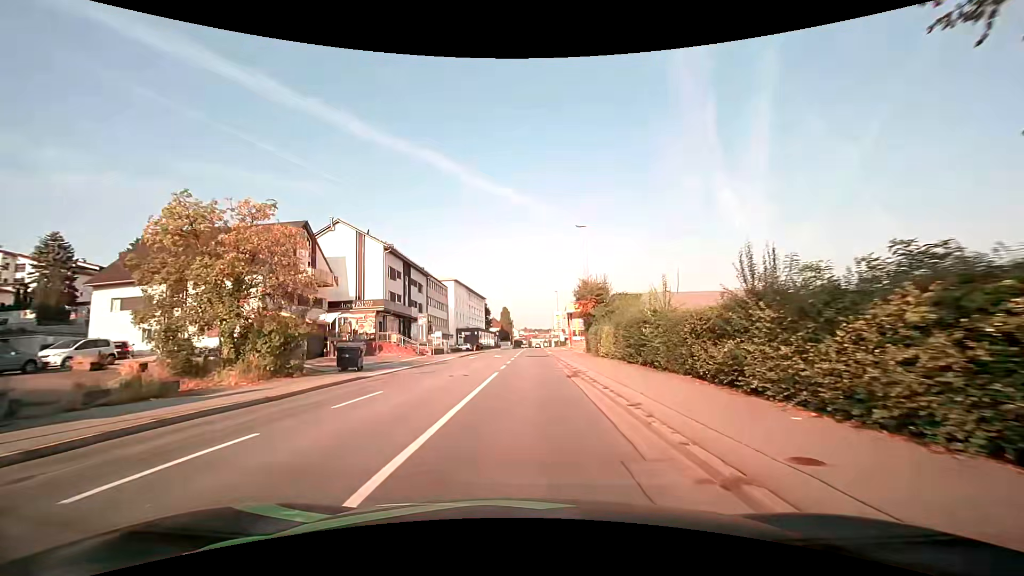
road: tertiary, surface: asphalt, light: Day
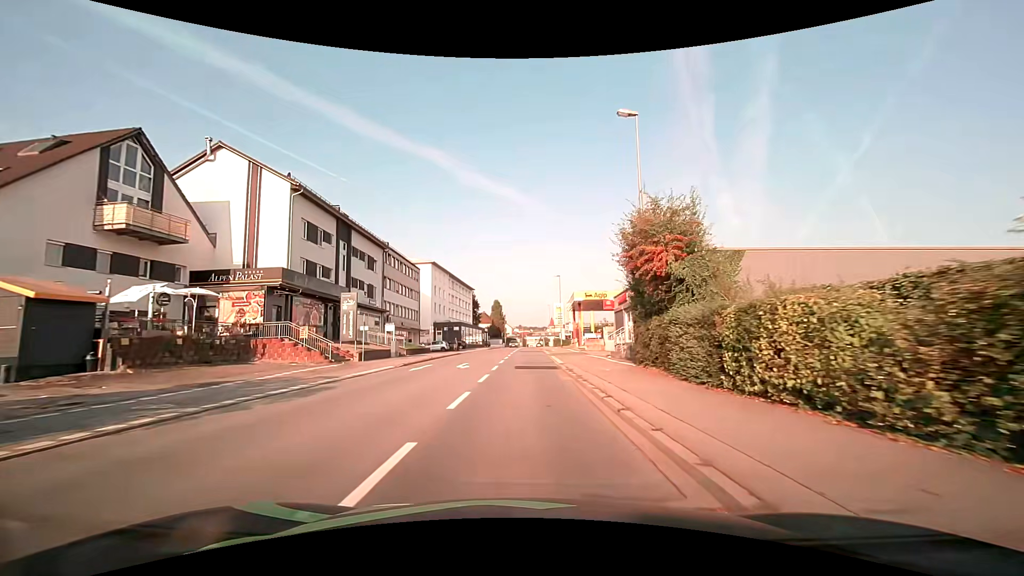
(+0.2, +19.9) m; +1°
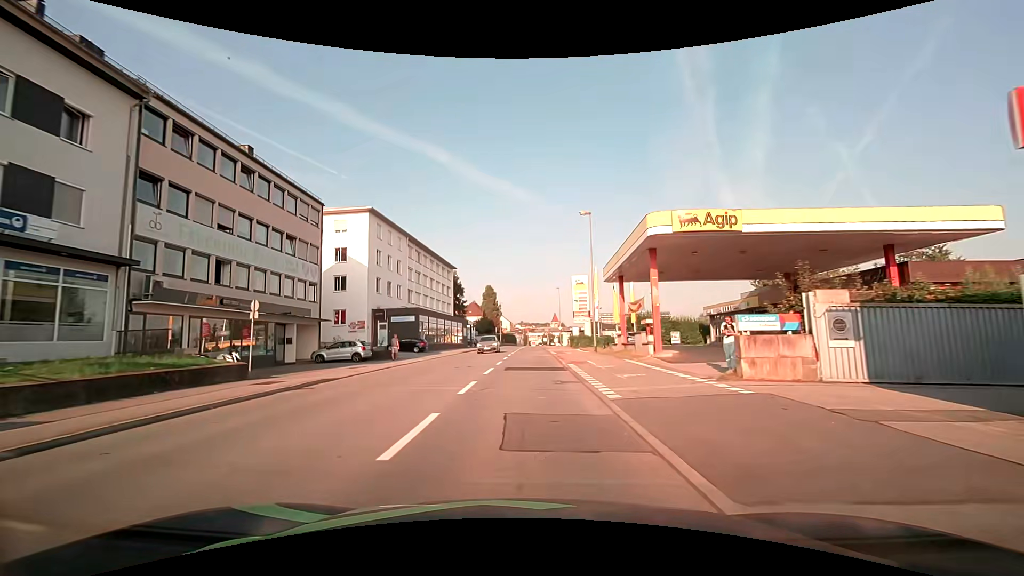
(-0.1, +33.6) m; 0°
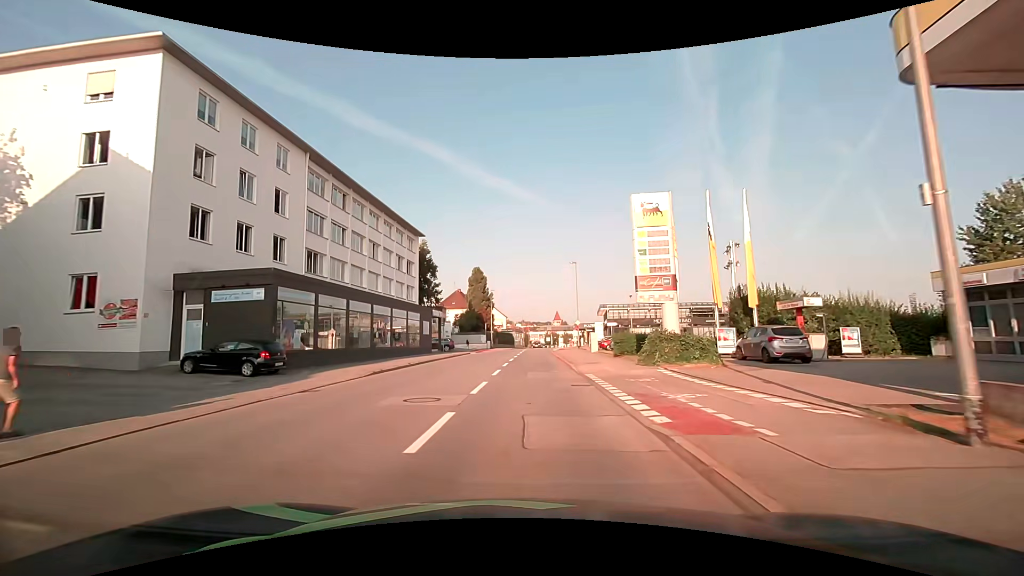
(0.0, +29.4) m; 0°
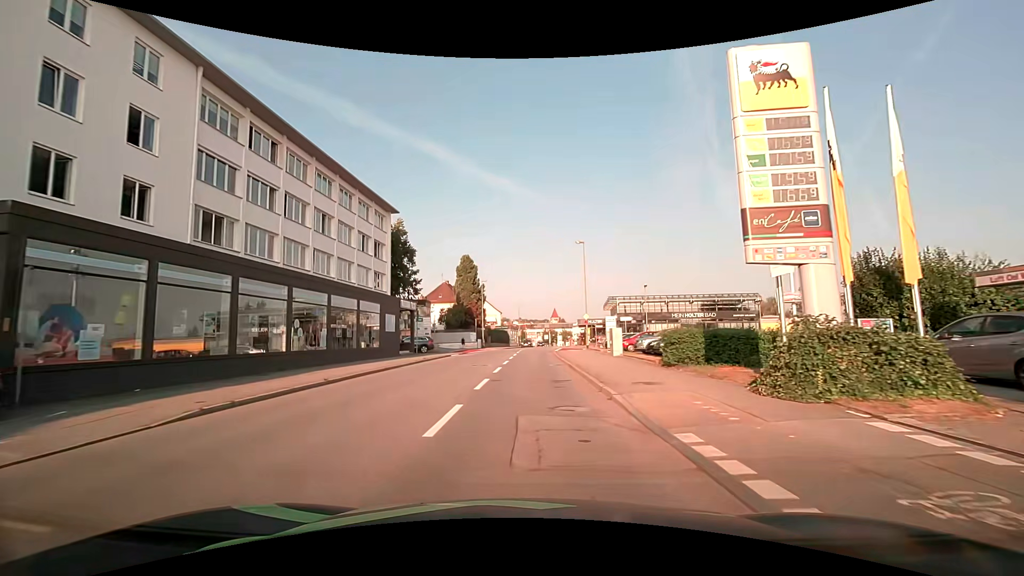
(0.0, +11.0) m; +1°
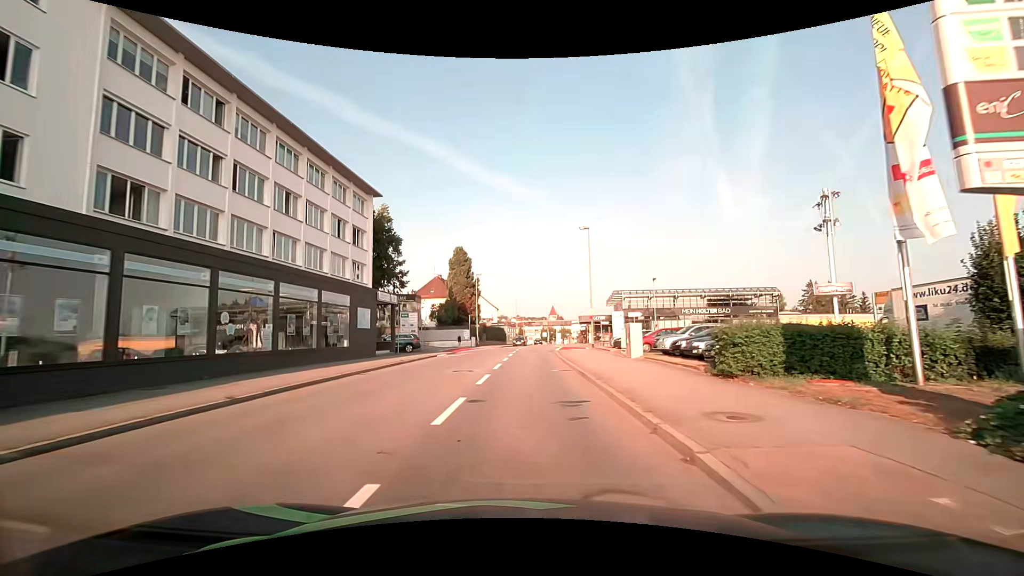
(-0.1, +5.2) m; -1°
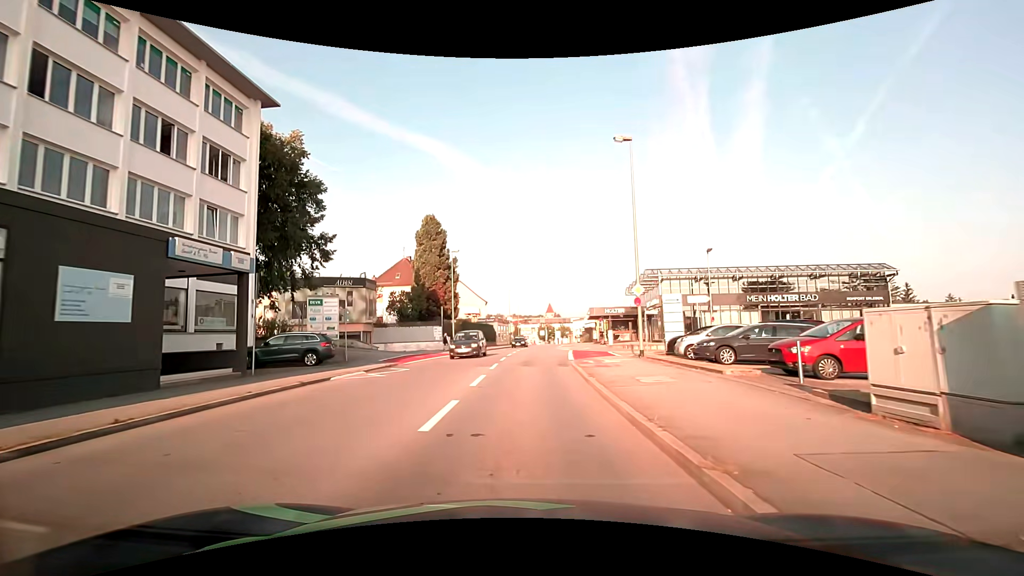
(+0.1, +18.3) m; +1°
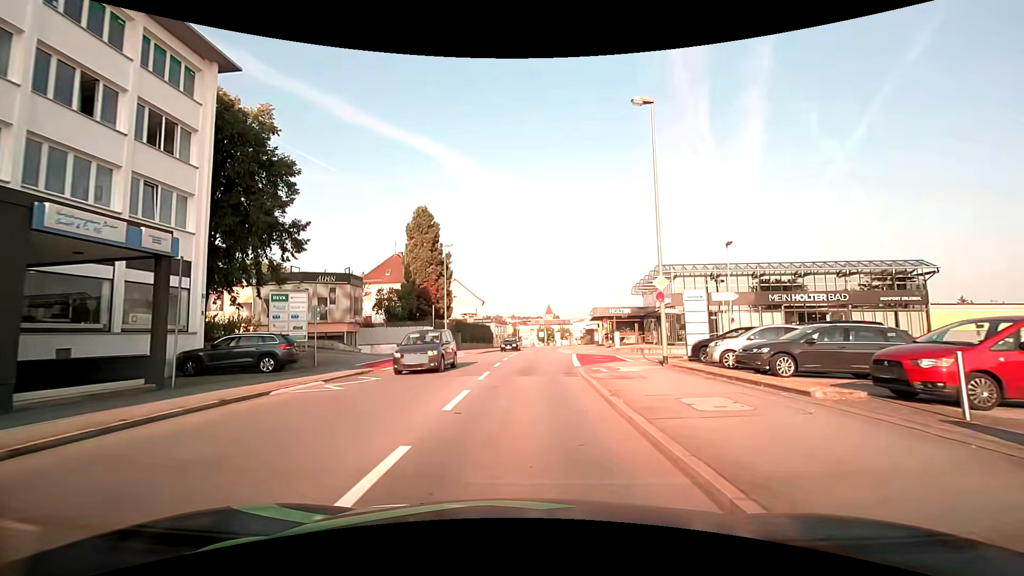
(0.0, +3.8) m; -1°
(0, +10) (0, +20) (+4, +29) (+14, +30) (+24, +30) (+34, +29) (+44, +30) (+54, +31) (+64, +30) (+74, +29) m
